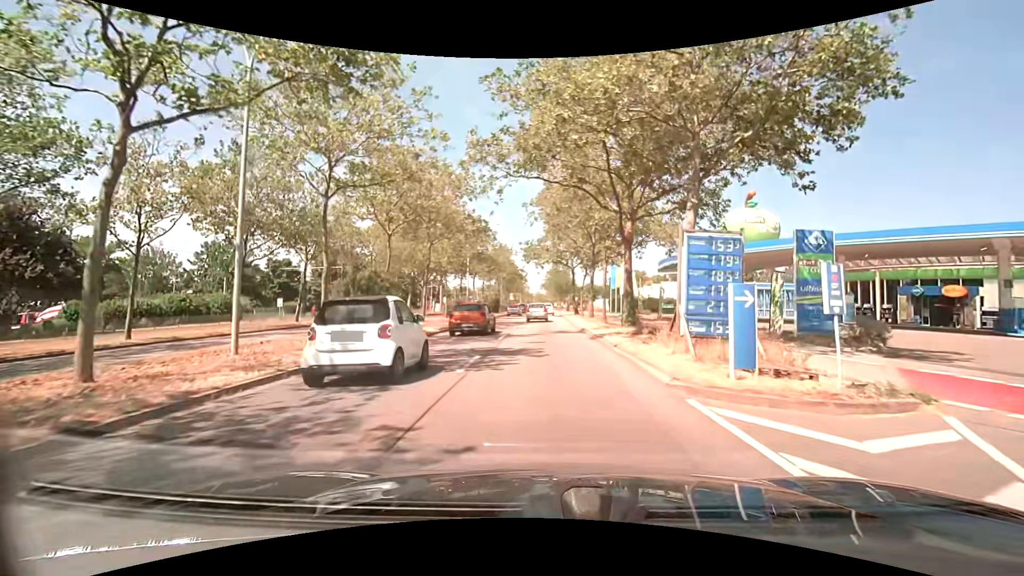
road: primary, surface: asphalt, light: Day
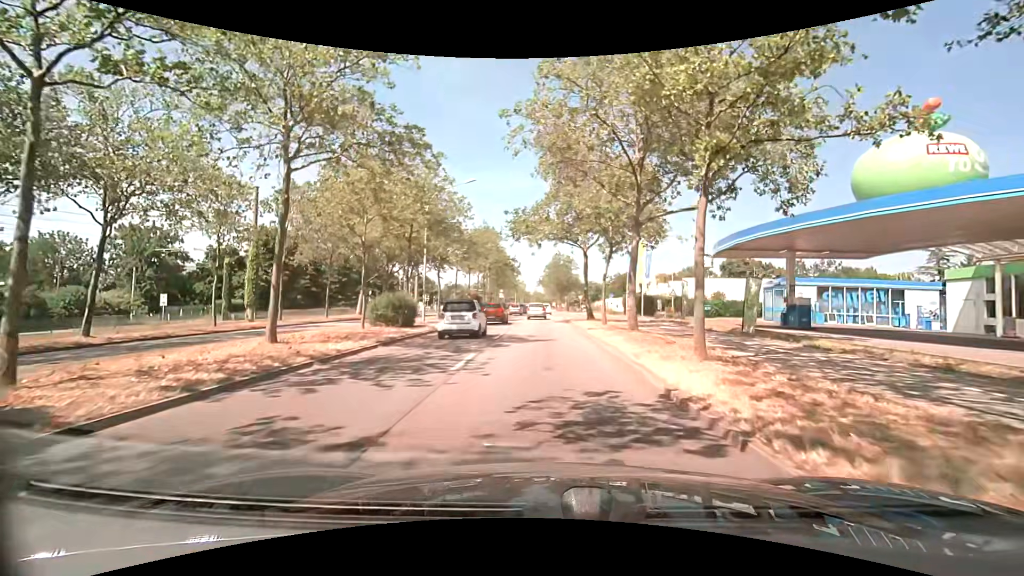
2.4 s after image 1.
(0.0, +17.7) m; 0°
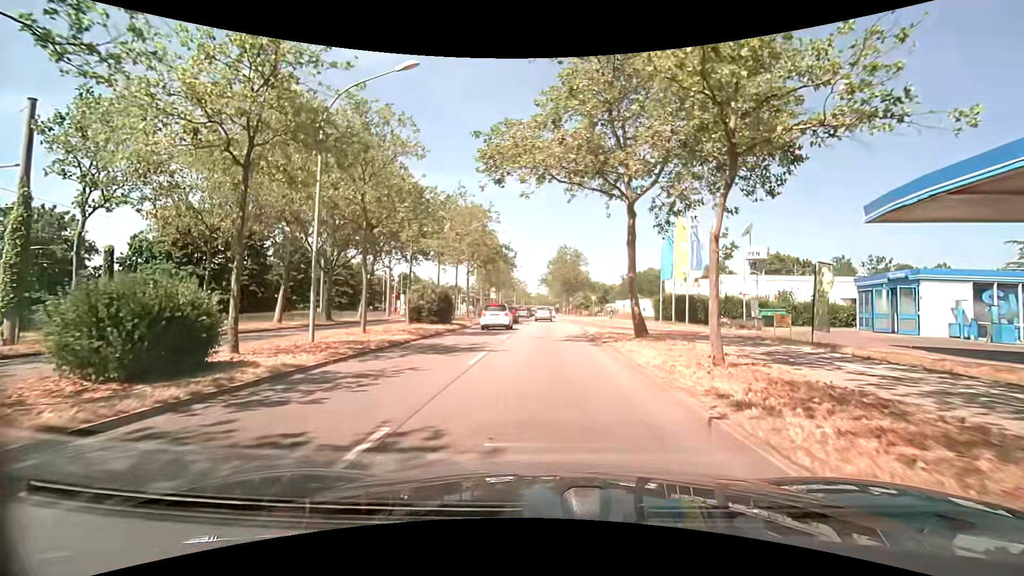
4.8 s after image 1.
(-0.1, +17.0) m; 0°
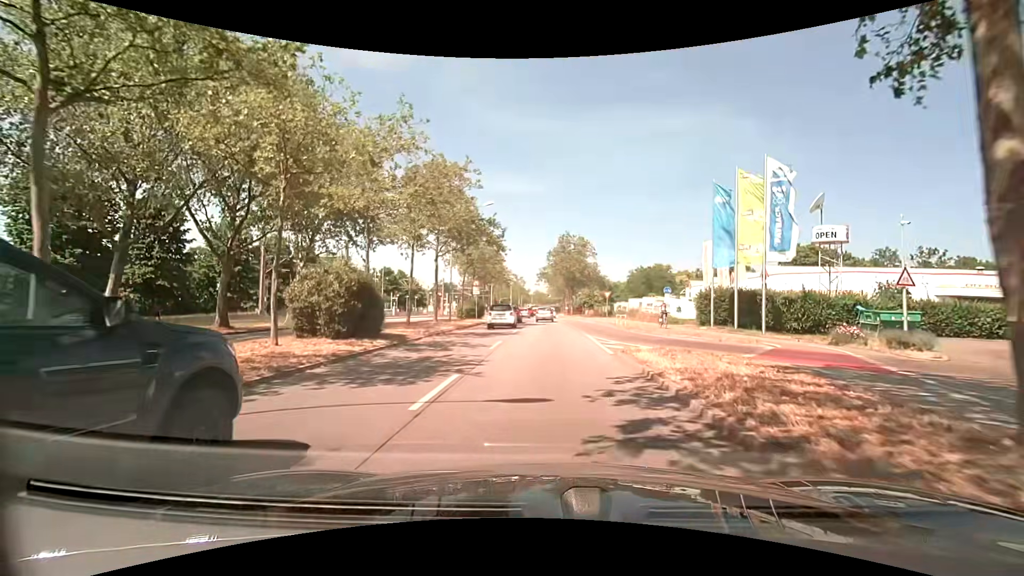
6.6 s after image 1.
(0.0, +14.5) m; 0°
